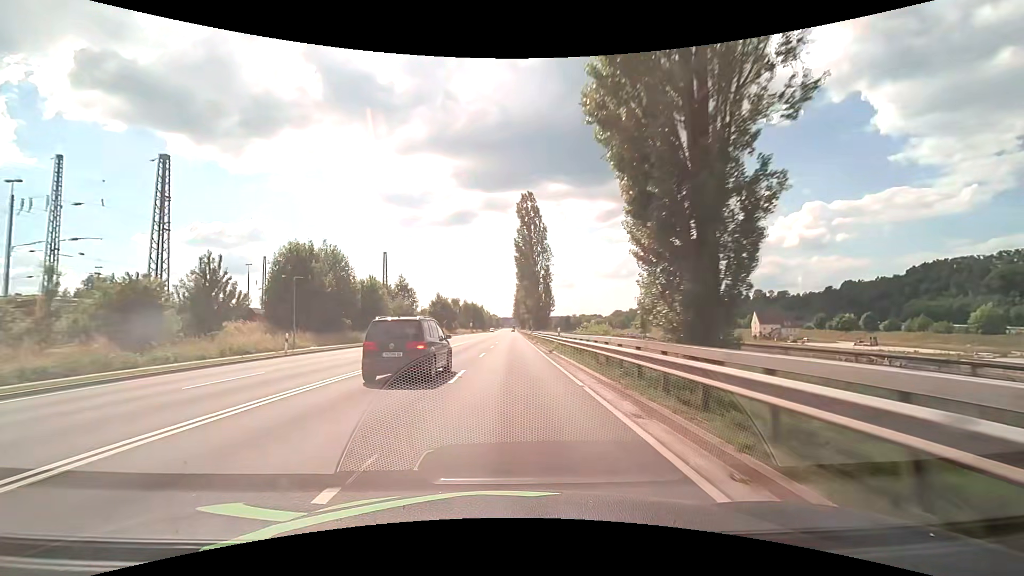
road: primary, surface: asphalt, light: Day
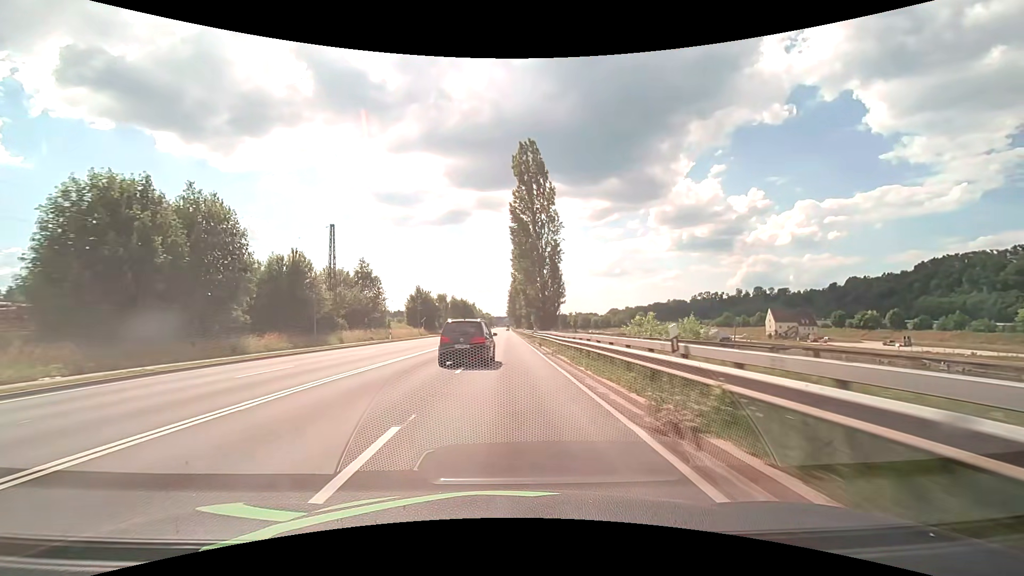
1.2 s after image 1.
(+0.1, +21.4) m; +1°
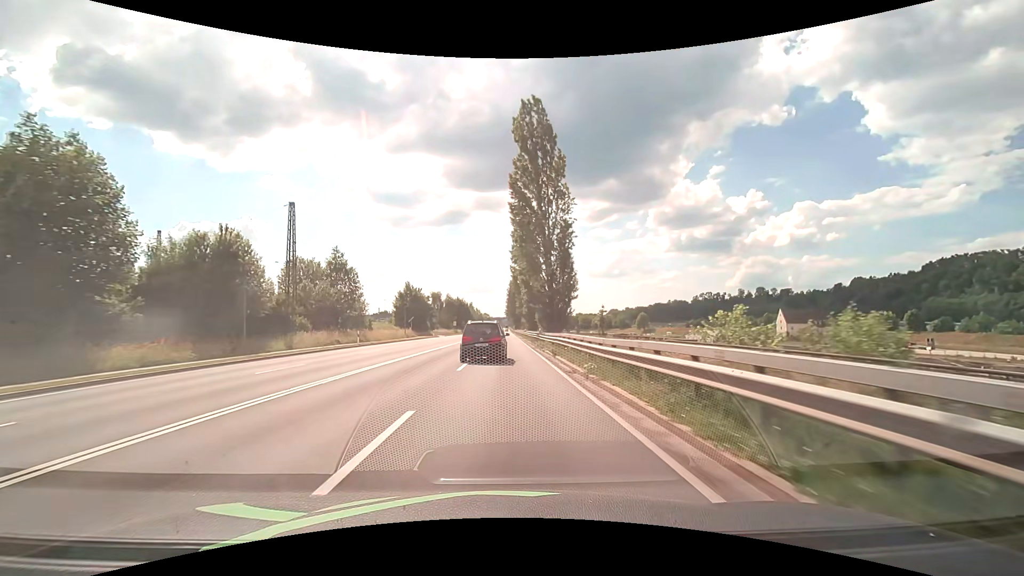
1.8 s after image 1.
(0.0, +10.7) m; 0°
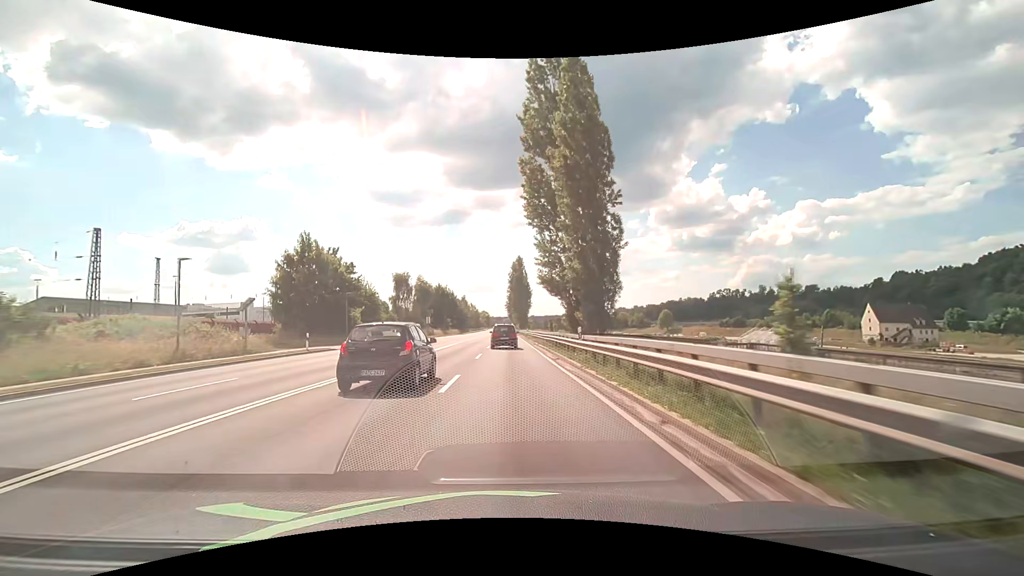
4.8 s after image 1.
(-0.3, +53.8) m; 0°
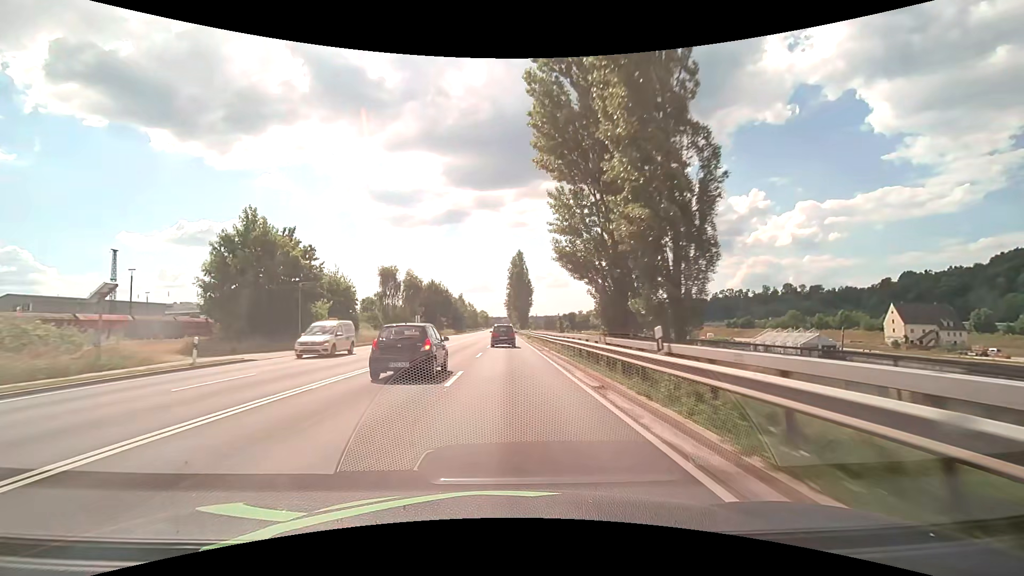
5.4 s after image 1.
(0.0, +10.8) m; 0°
